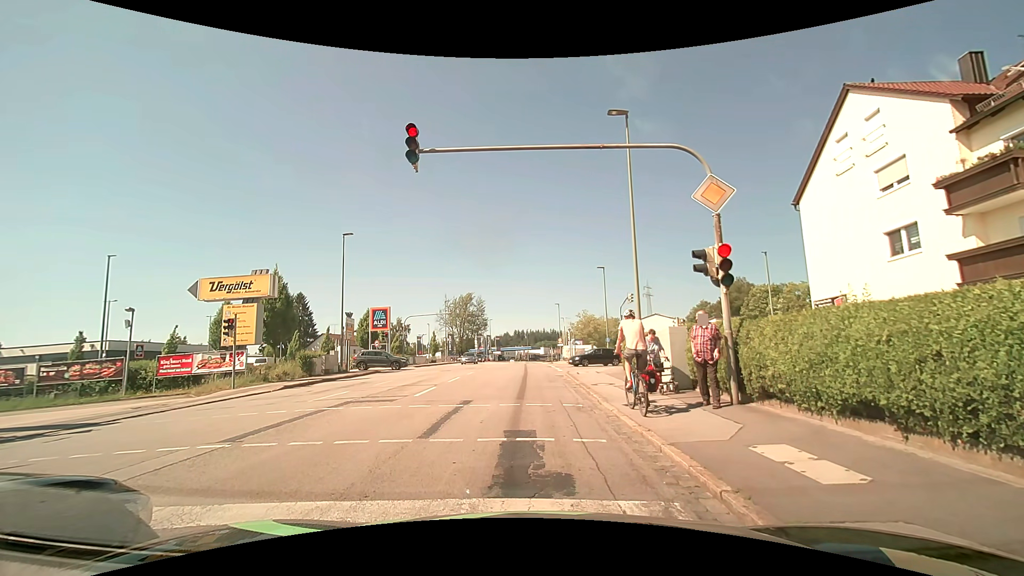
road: tertiary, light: Day
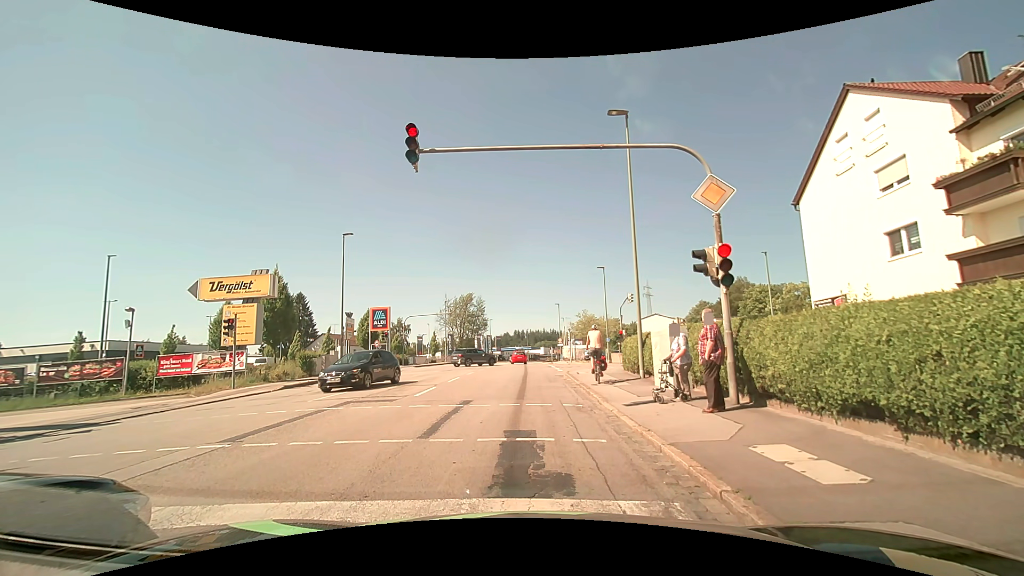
(0.0, 0.0) m; 0°
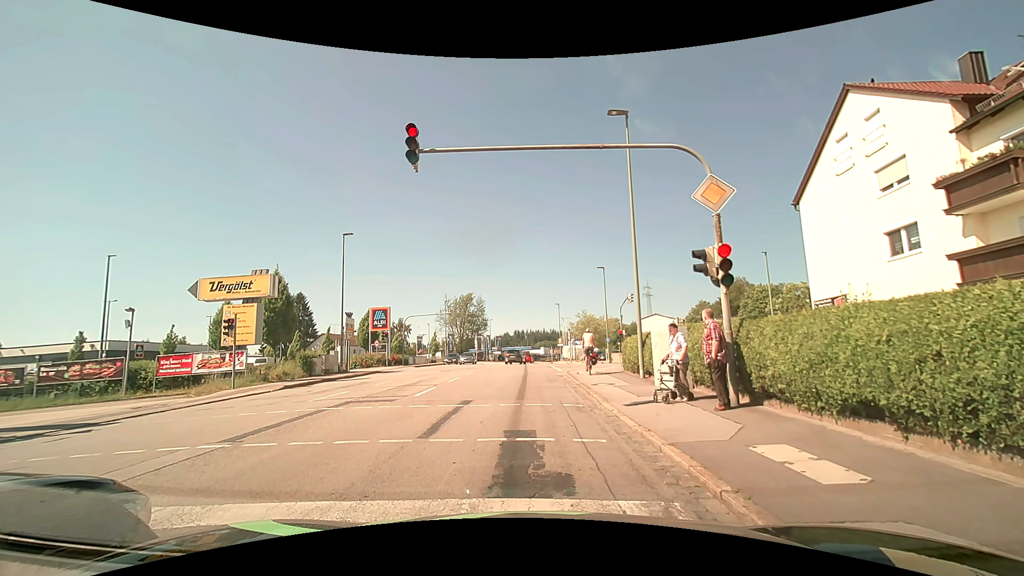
(0.0, 0.0) m; 0°
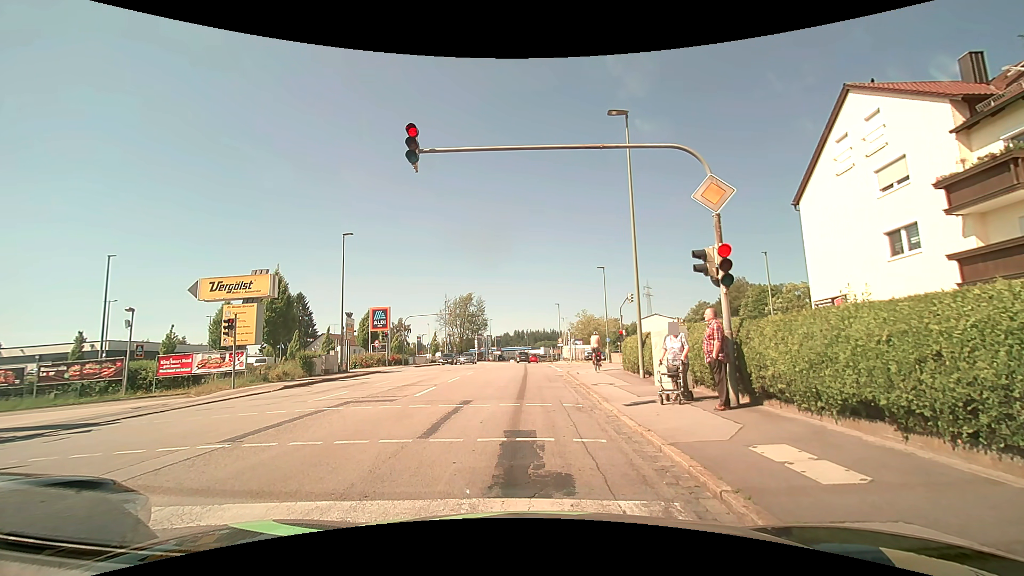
(0.0, 0.0) m; 0°
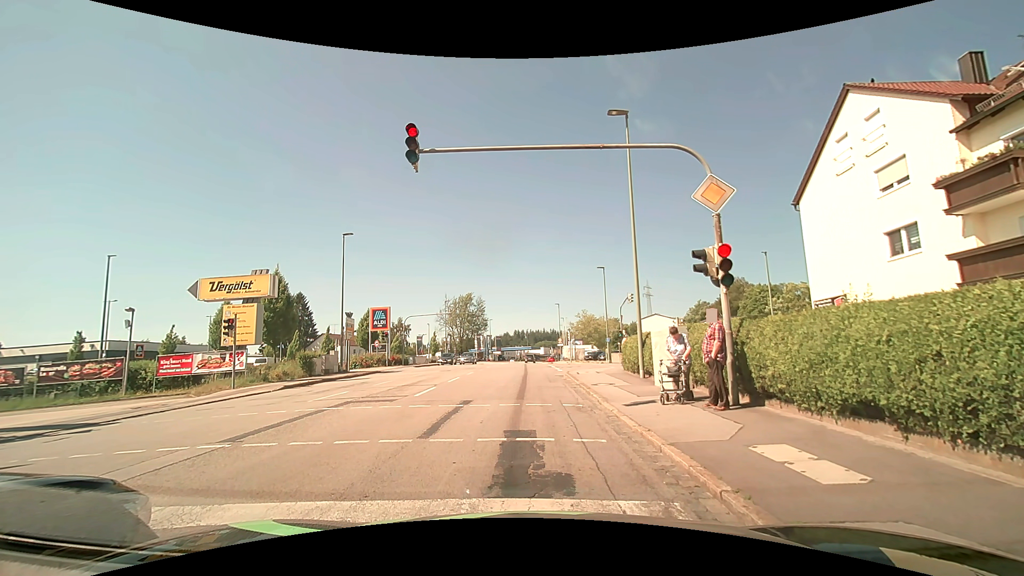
(0.0, 0.0) m; 0°
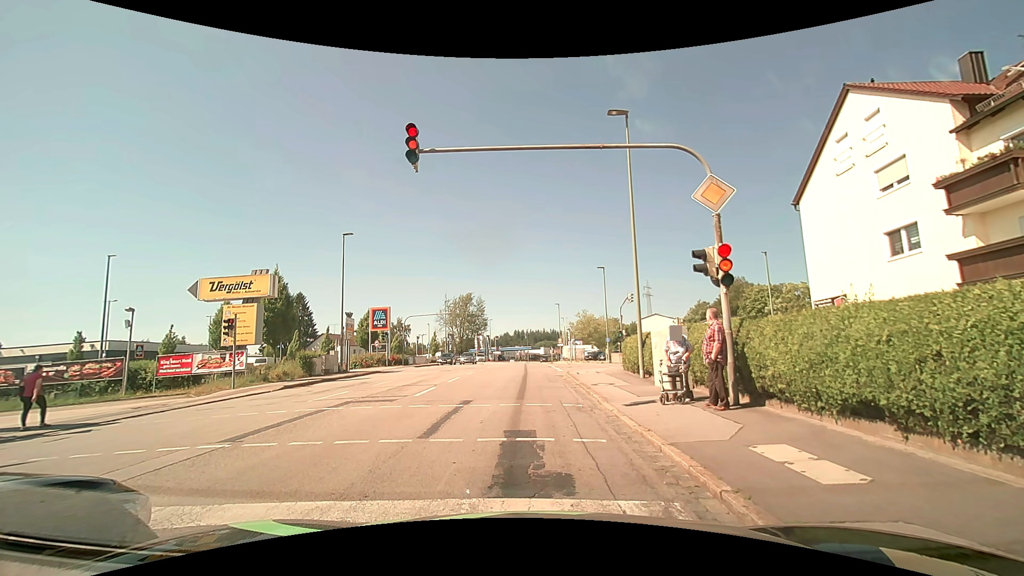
(0.0, 0.0) m; 0°
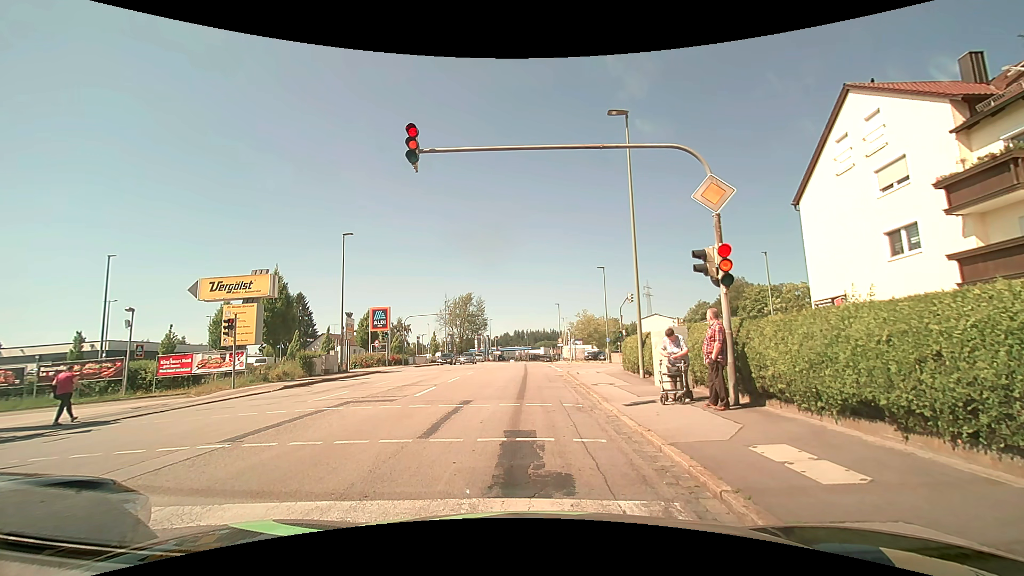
(0.0, 0.0) m; 0°
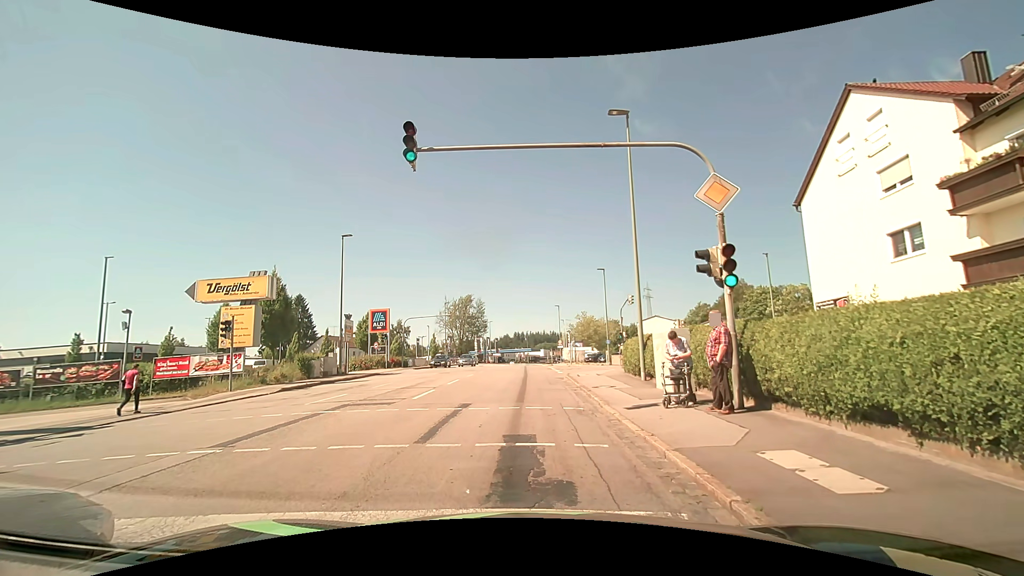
(0.0, +0.2) m; 0°
(0, +10) (0, +20) (-1, +30) (-1, +40) (-1, +50) (-2, +60) (-2, +70) (-2, +80) (-2, +90) (-2, +100) m
